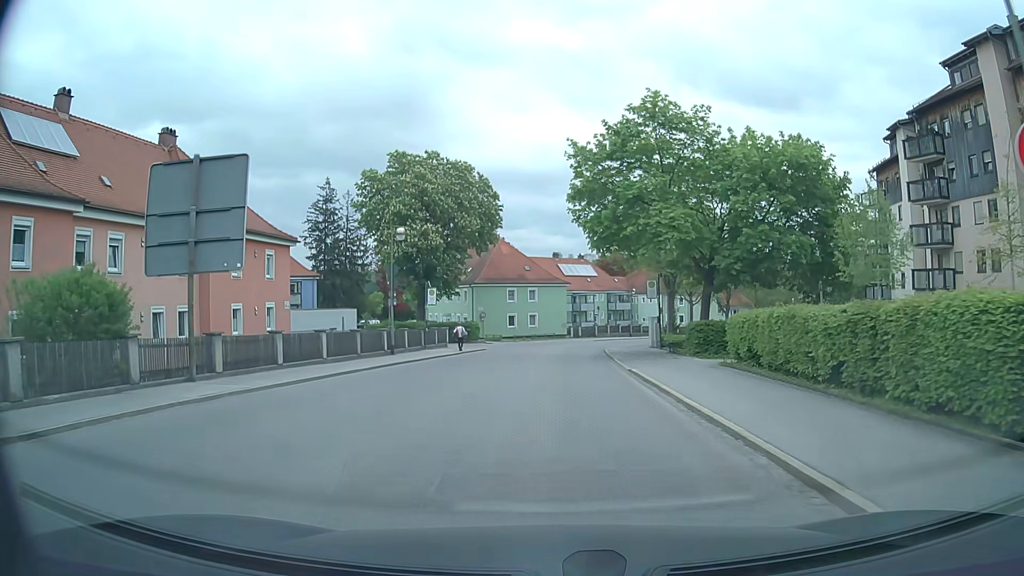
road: tertiary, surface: asphalt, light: Day
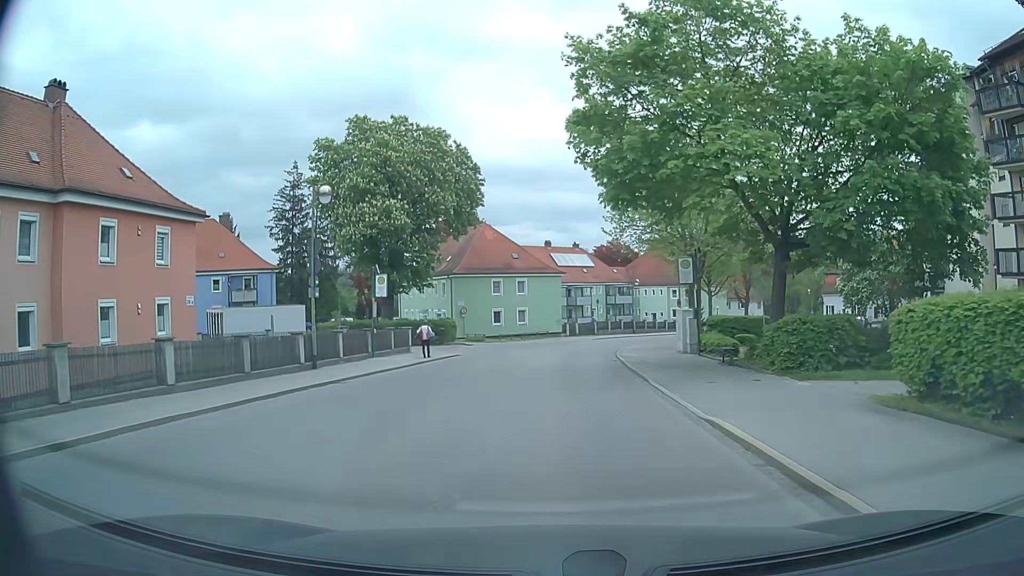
(+0.1, +10.2) m; 0°
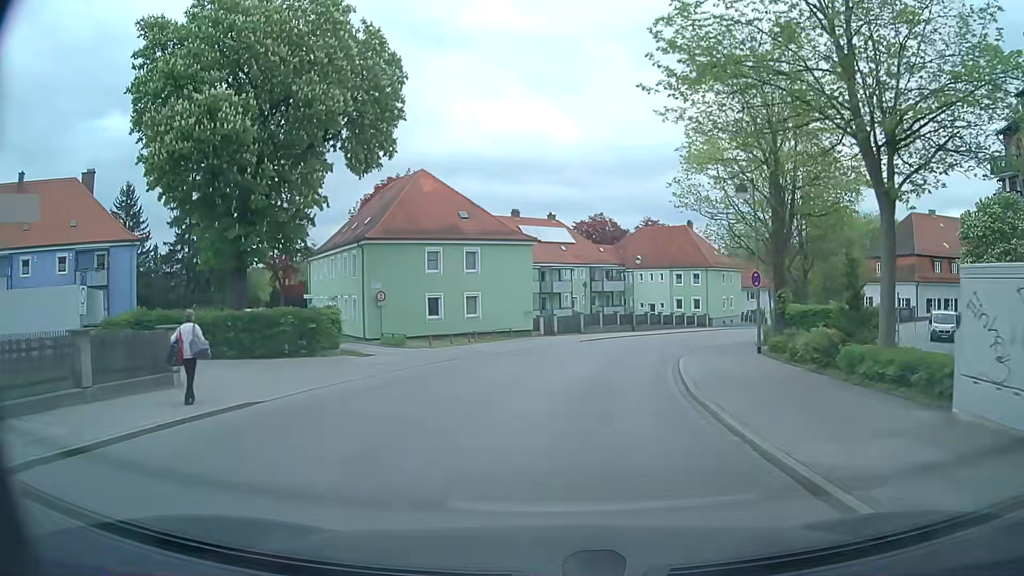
(+0.6, +21.5) m; +3°
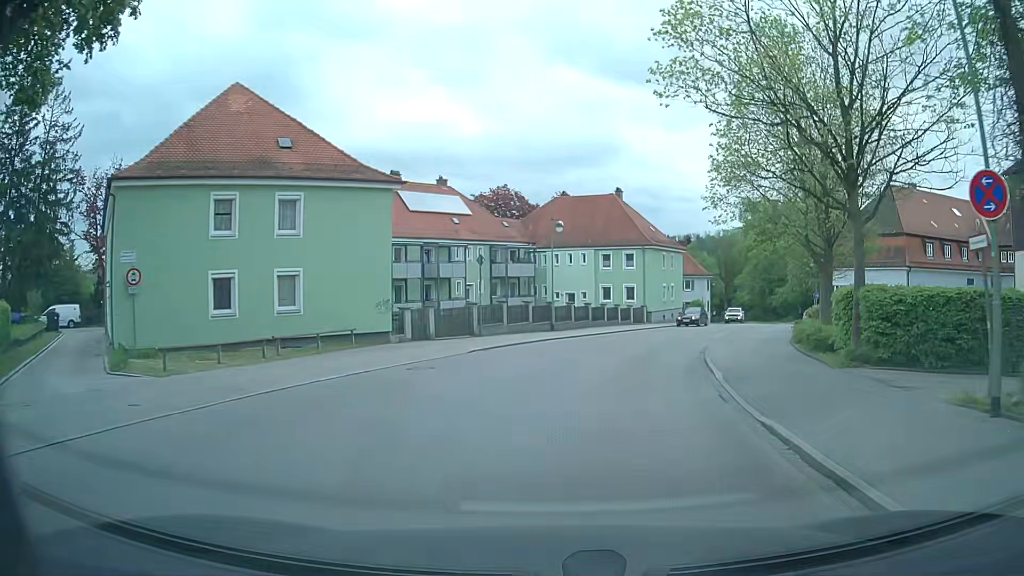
(+1.0, +17.1) m; +8°
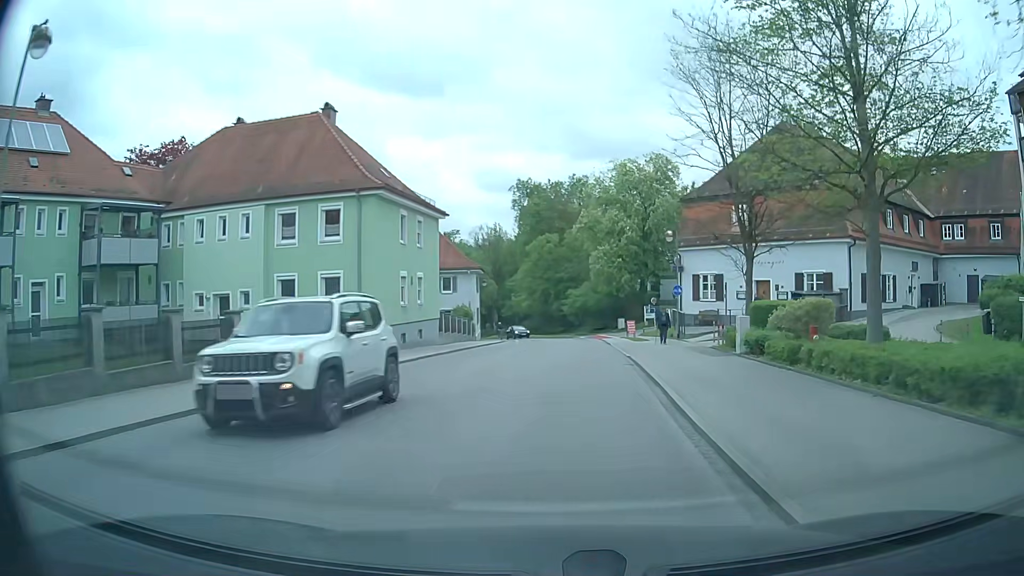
(+4.9, +28.1) m; +20°
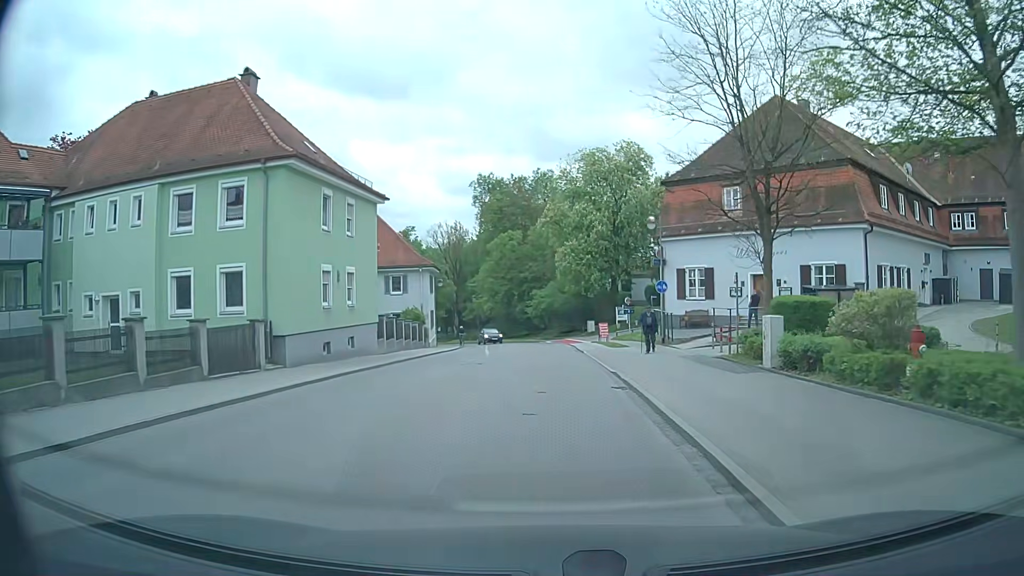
(+0.2, +6.0) m; +4°
(0, +10) (0, +20) (0, +30) (0, +40) (0, +50) (-2, +60) (-4, +70) (-8, +79) (-12, +88) (-16, +97) m
